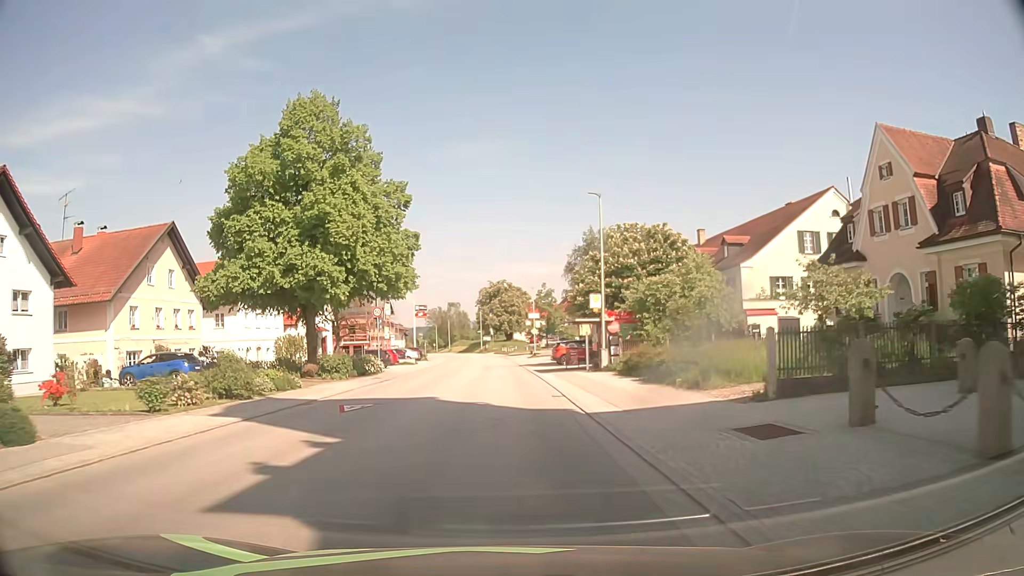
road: secondary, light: Day
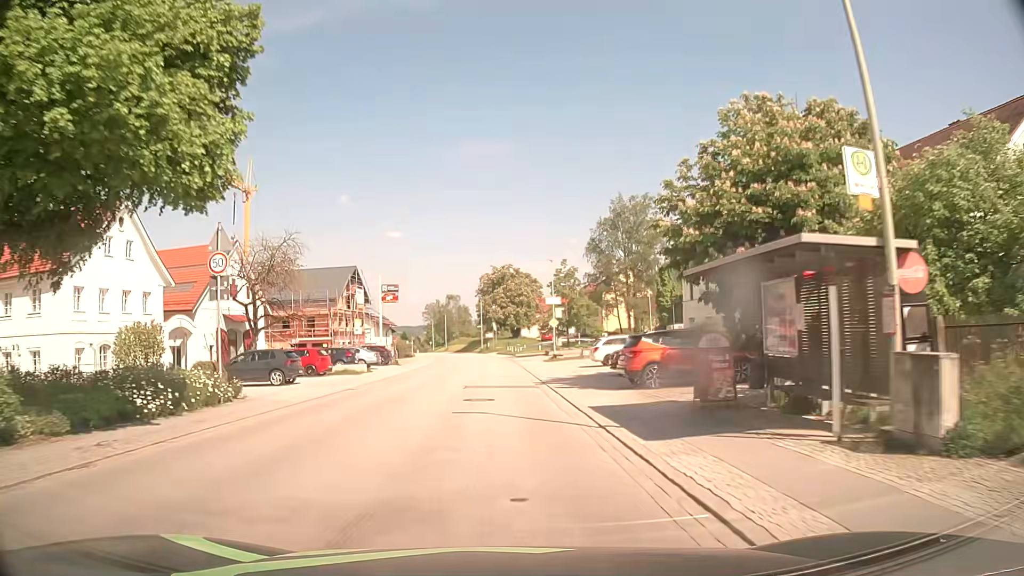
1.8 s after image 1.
(-0.3, +24.1) m; 0°
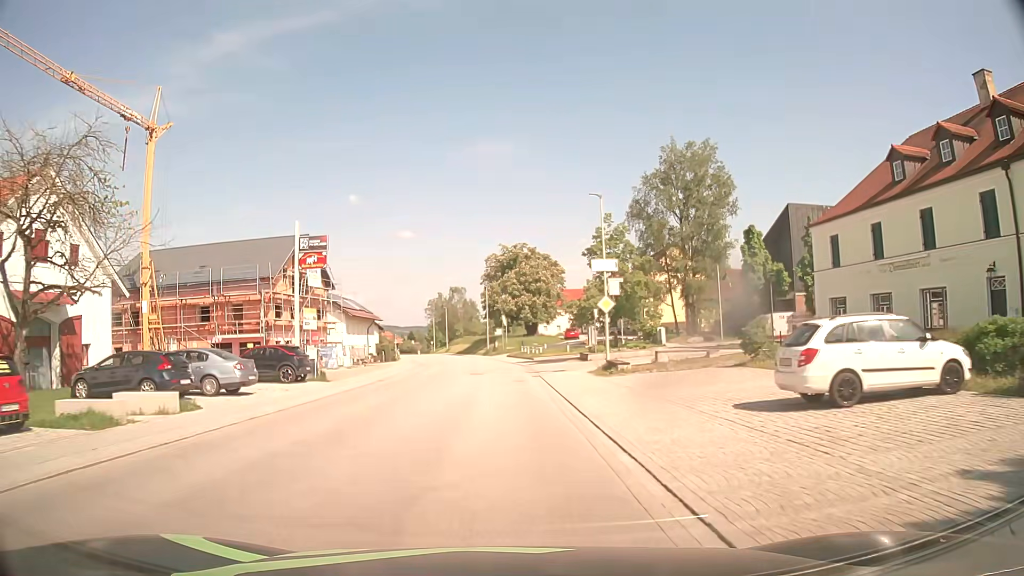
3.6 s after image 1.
(-0.5, +24.2) m; -2°
